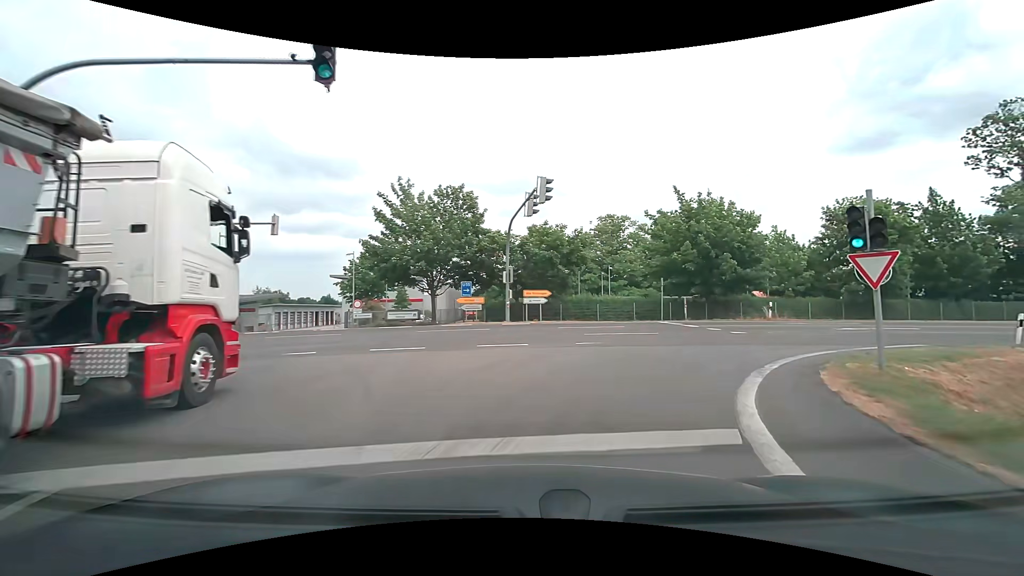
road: motorway_link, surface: asphalt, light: Day
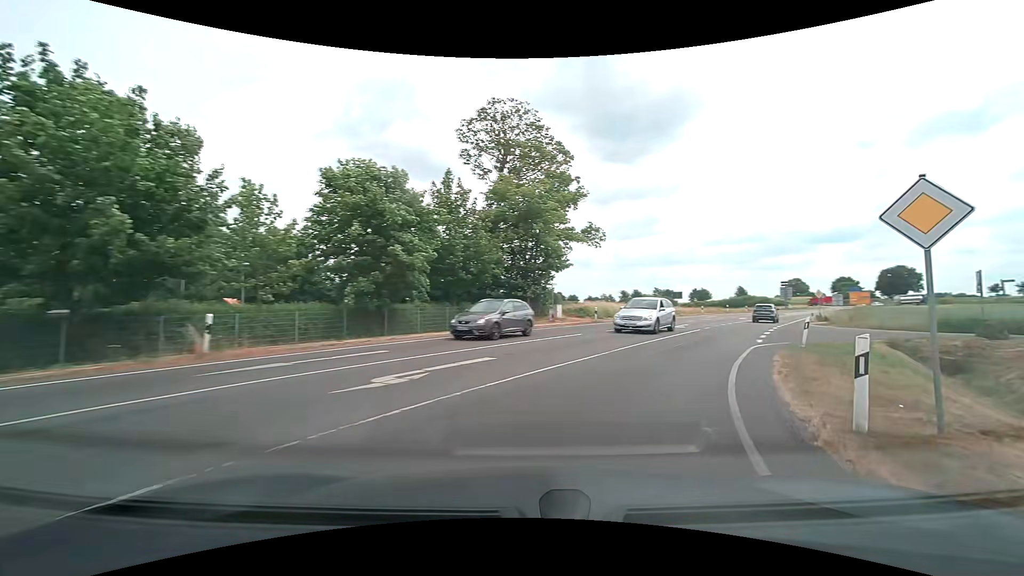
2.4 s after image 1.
(+7.7, +17.1) m; +53°
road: secondary
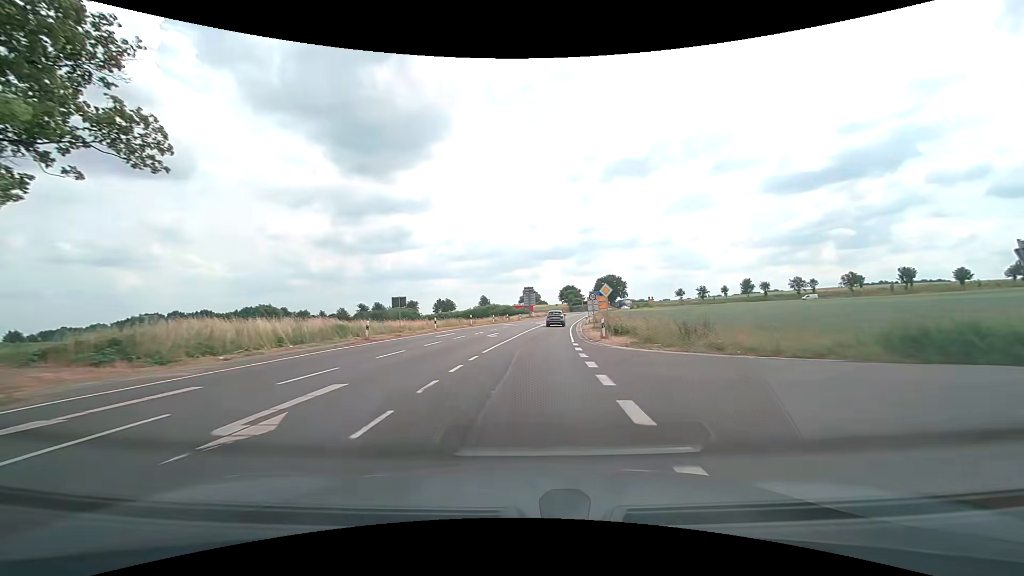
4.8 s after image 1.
(+9.2, +24.1) m; +28°
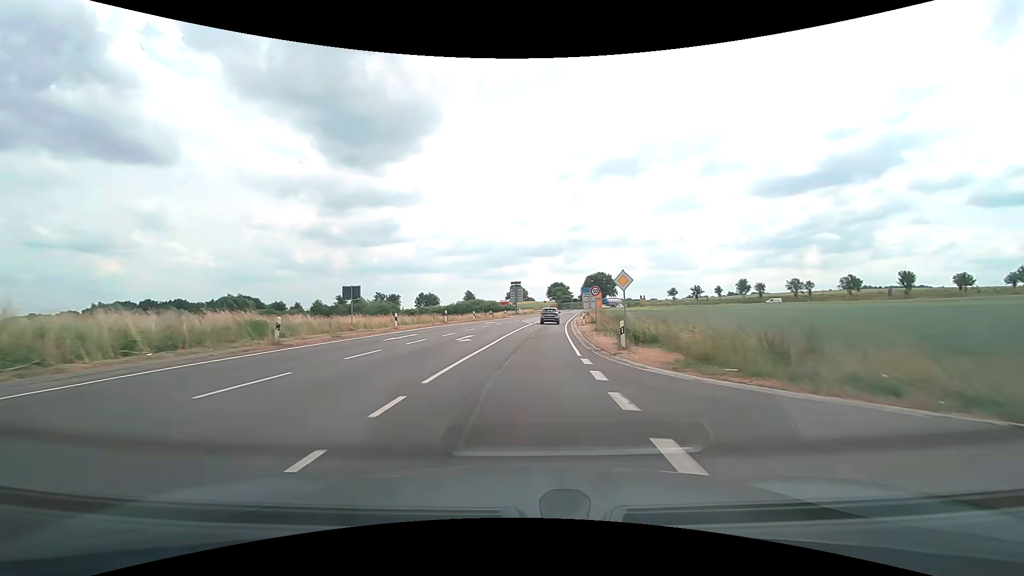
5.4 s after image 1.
(+0.2, +8.3) m; +2°
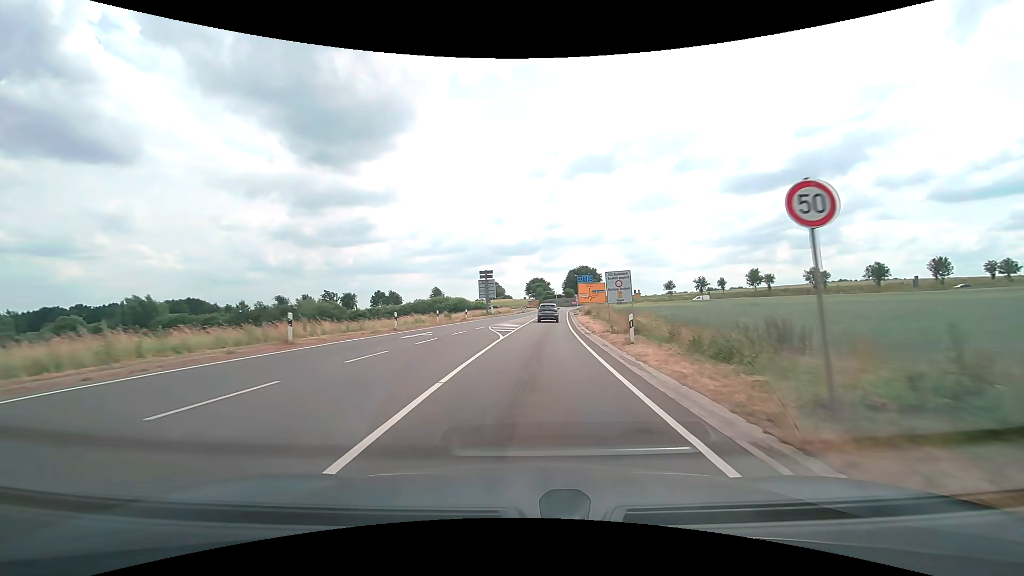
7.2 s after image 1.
(+0.6, +25.5) m; +3°
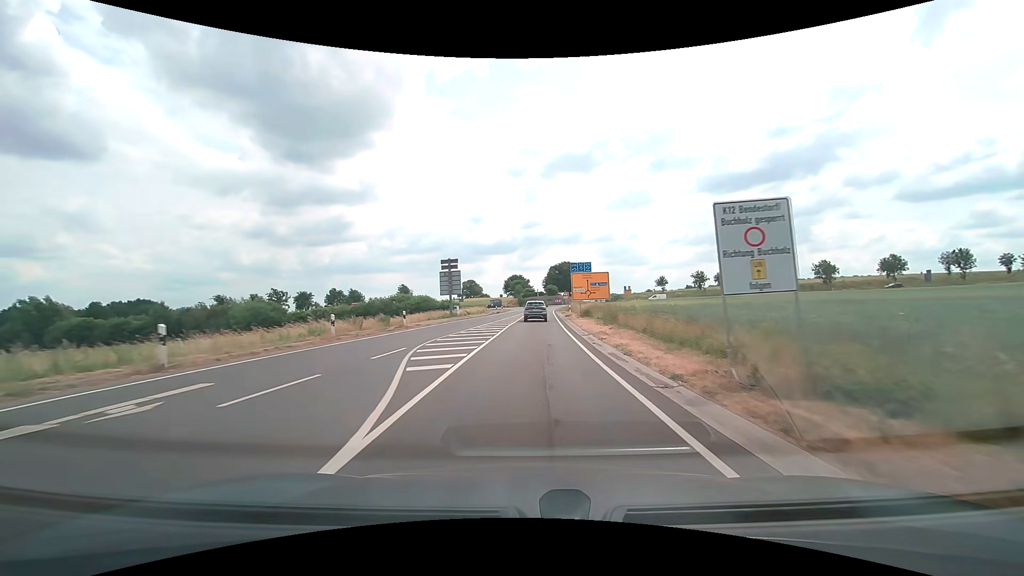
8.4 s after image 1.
(+0.4, +16.9) m; +3°
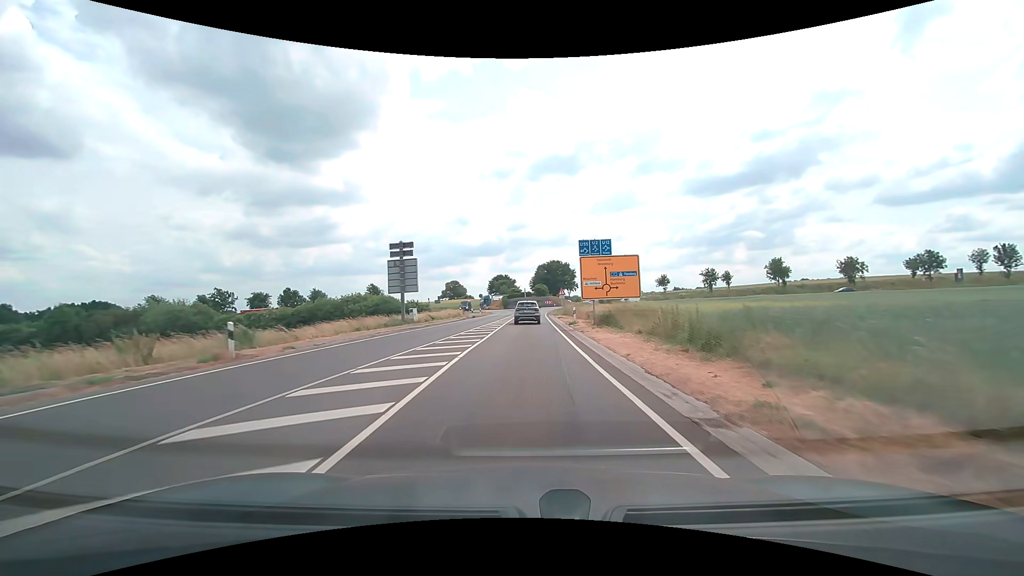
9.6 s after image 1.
(+0.2, +16.5) m; +2°
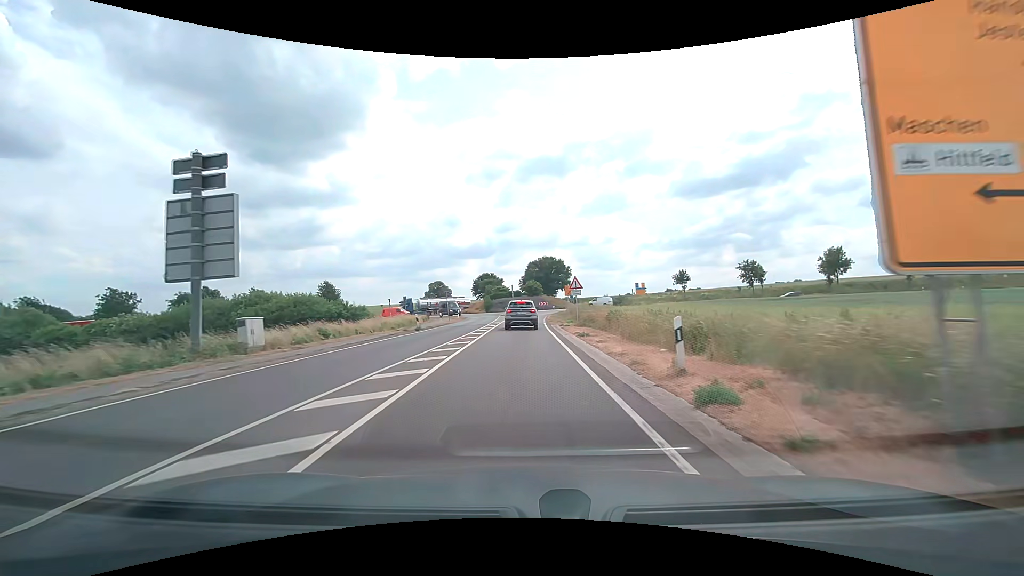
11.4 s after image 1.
(+0.3, +24.1) m; +1°
(0, +10) (0, +20) (0, +30) (0, +40) (+1, +50) (+1, +60) (+2, +70) (+7, +79) (+13, +86) (+16, +96) m
